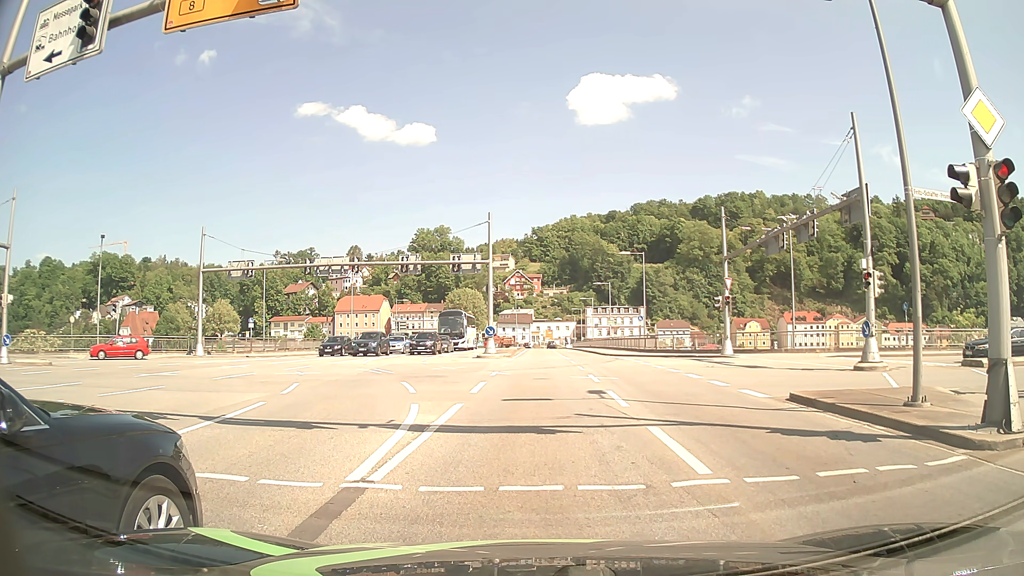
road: primary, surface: asphalt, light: Day
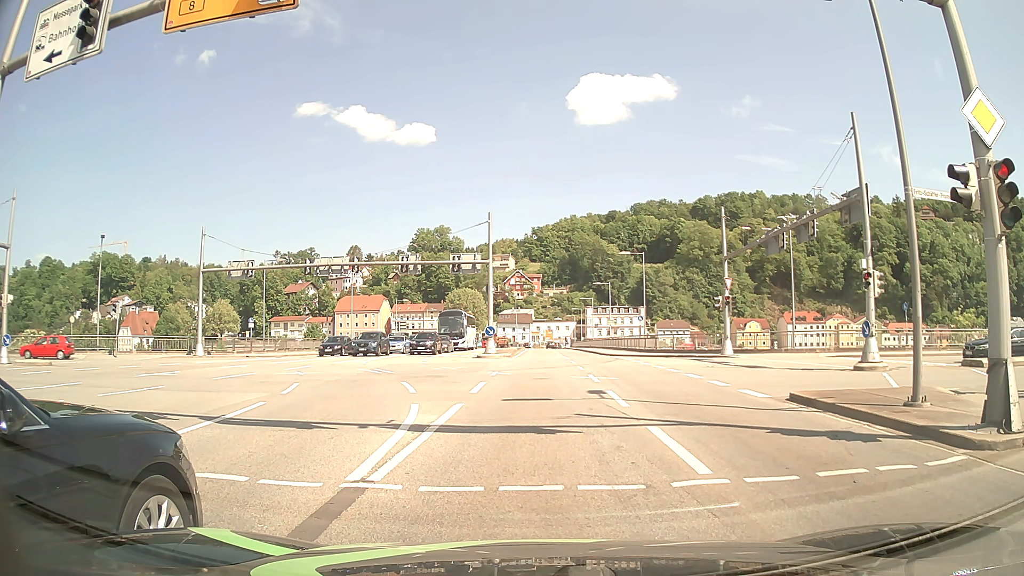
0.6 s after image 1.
(0.0, 0.0) m; 0°
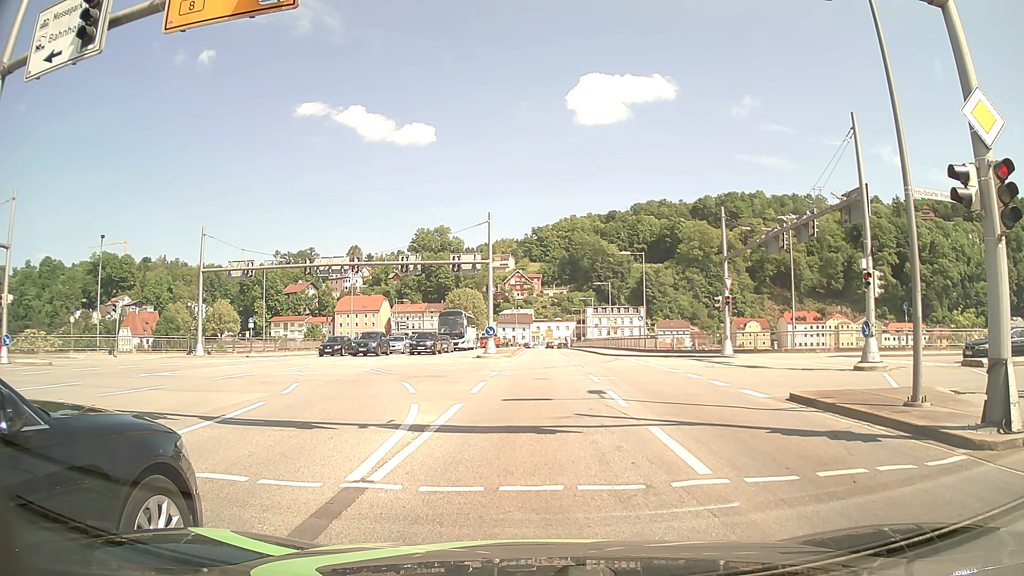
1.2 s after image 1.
(0.0, 0.0) m; 0°
(0, +10) (0, +20) (0, +30) (0, +40) (0, +50) (0, +60) (0, +70) (0, +80) (0, +90) (0, +100) m
